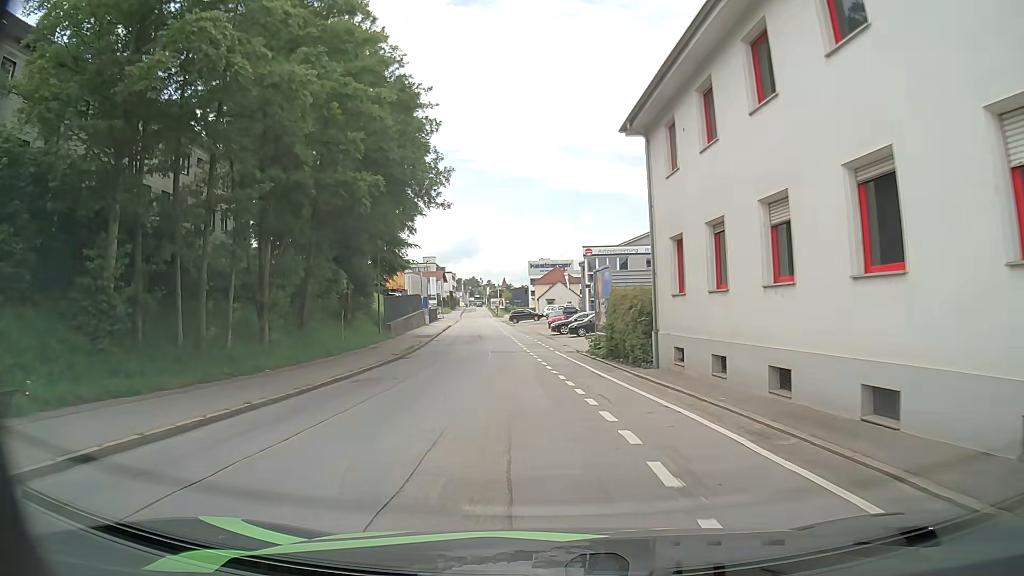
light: Day
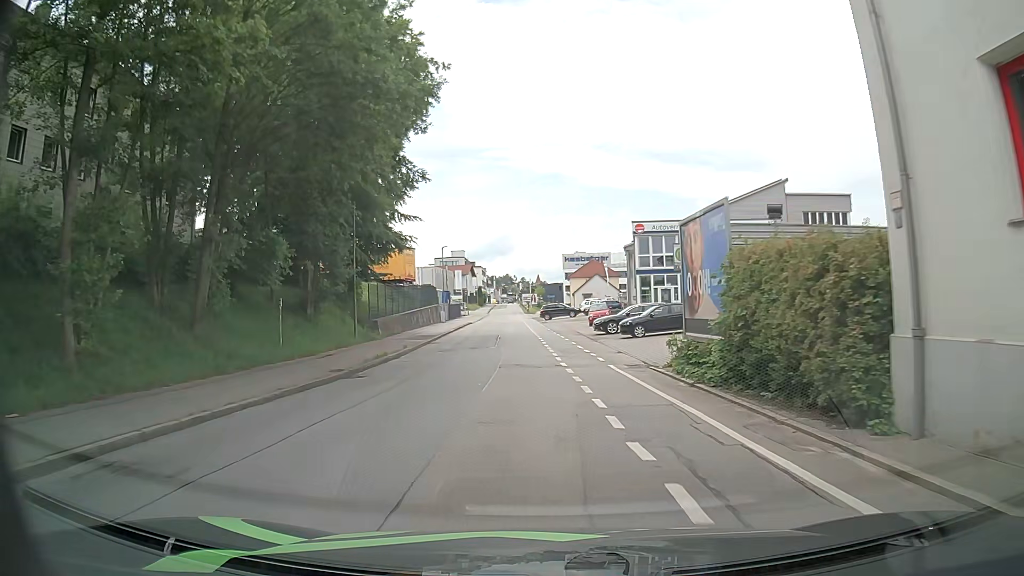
(-0.4, +13.1) m; -3°
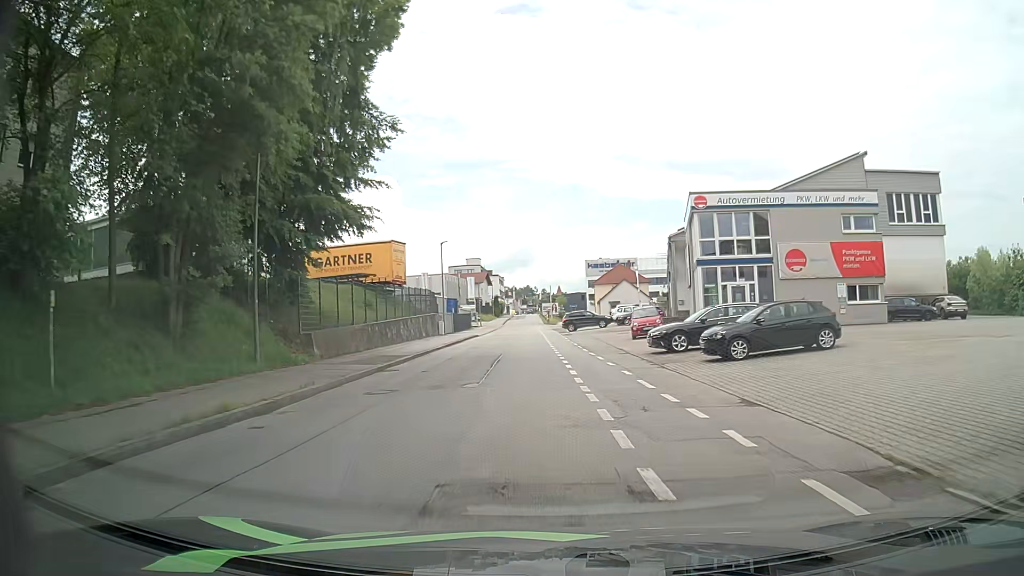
(-0.3, +13.7) m; -2°
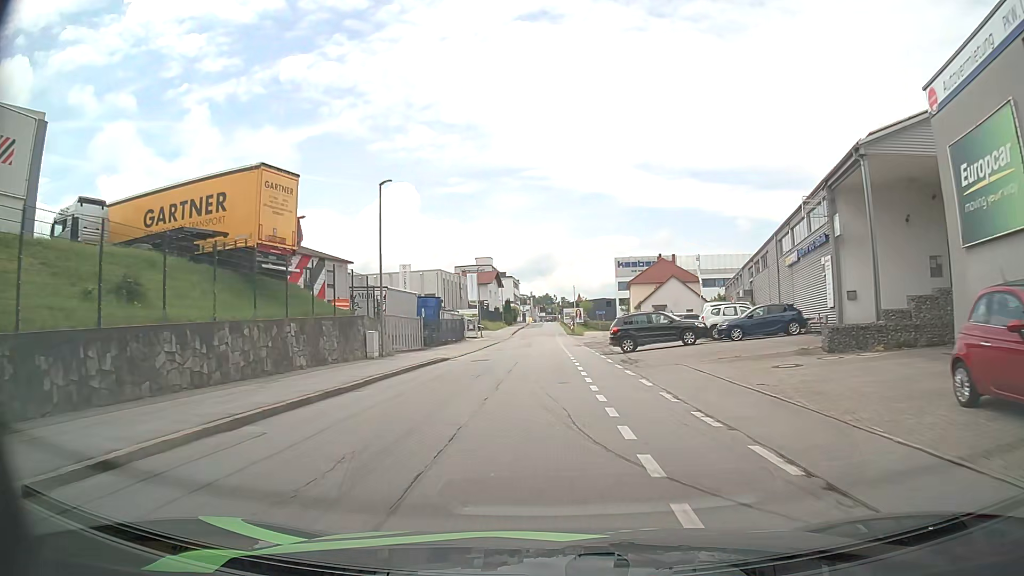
(-0.8, +28.1) m; -2°
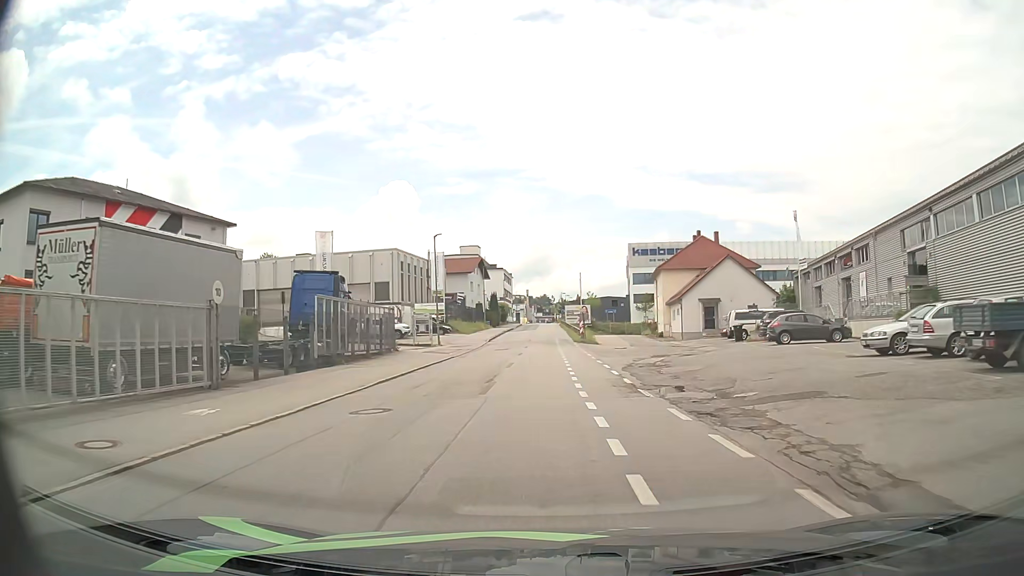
(+0.1, +28.8) m; 0°
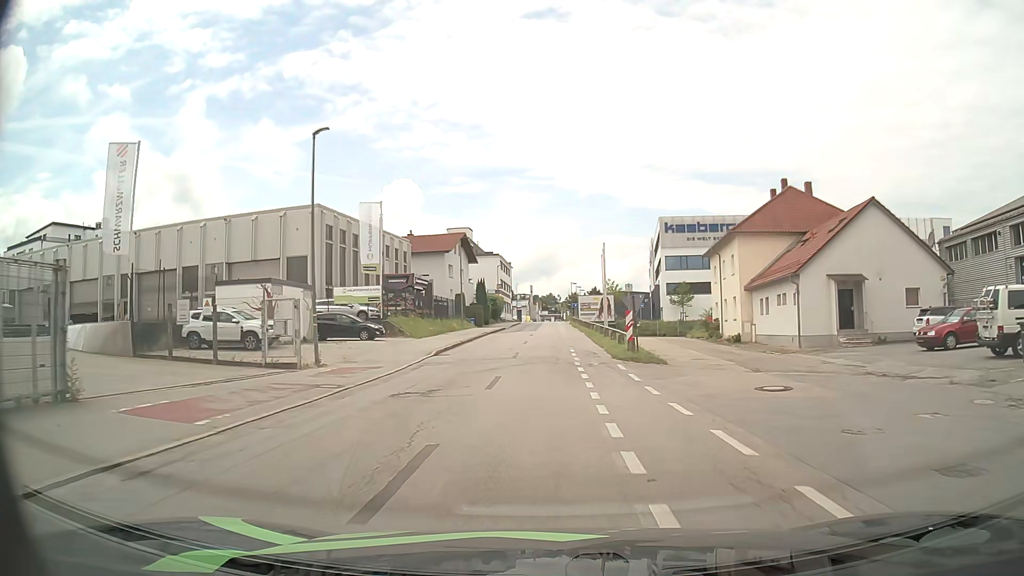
(-0.2, +27.5) m; -1°
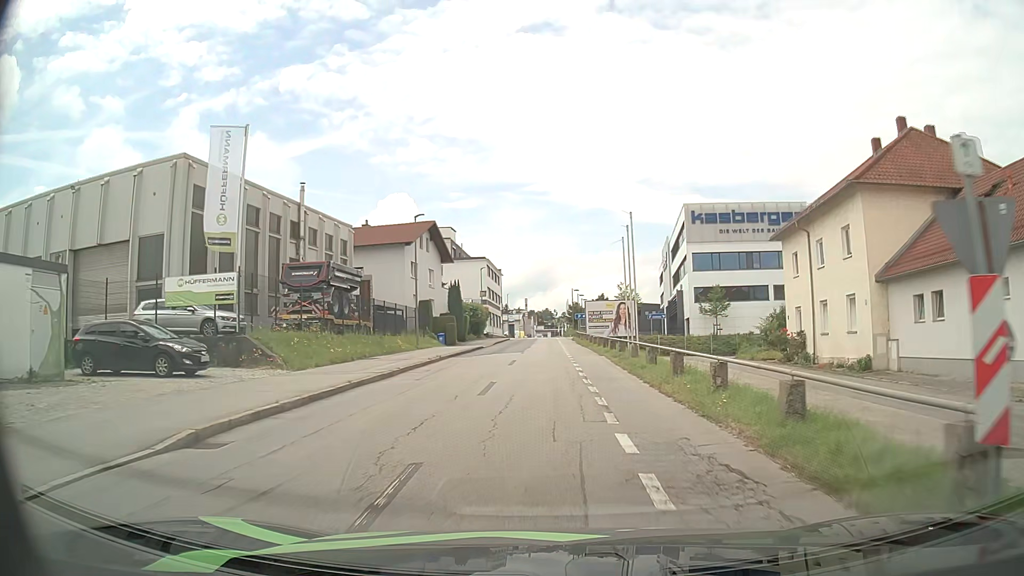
(0.0, +19.2) m; 0°
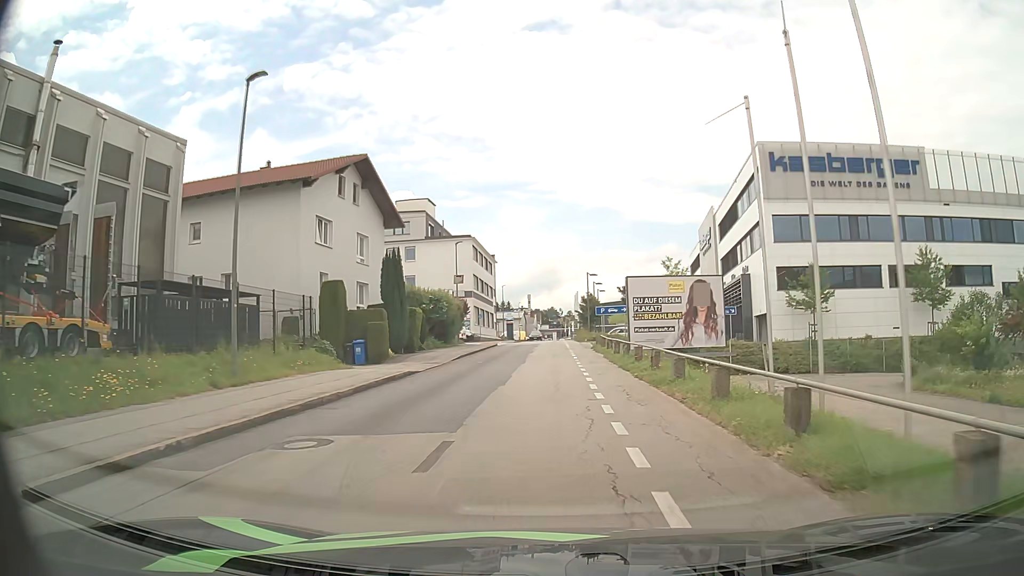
(-0.1, +24.8) m; 0°
(0, +10) (0, +20) (0, +30) (0, +40) (0, +50) (0, +60) (0, +70) (0, +80) (0, +90) (0, +100) m
